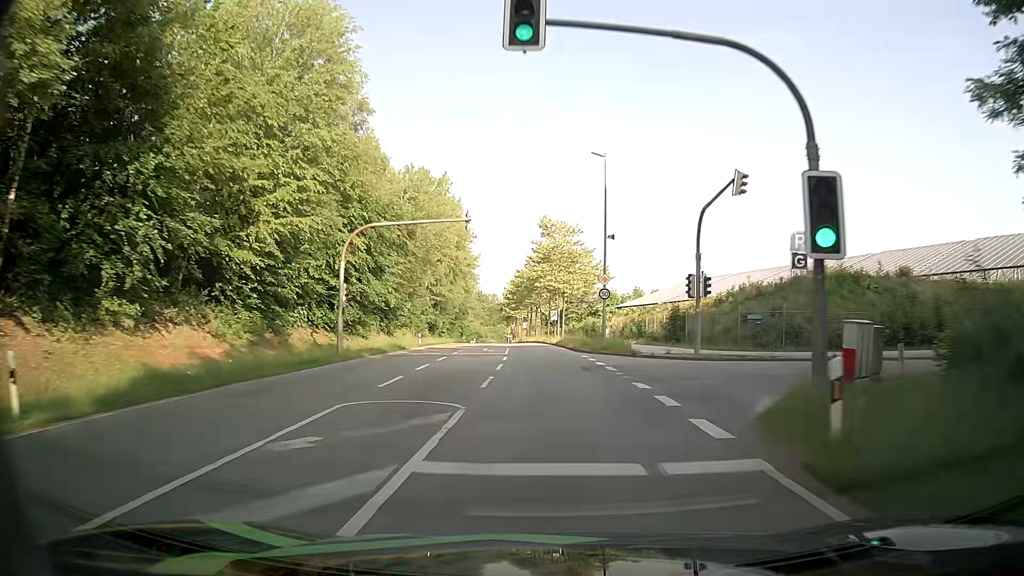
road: secondary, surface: asphalt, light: Day
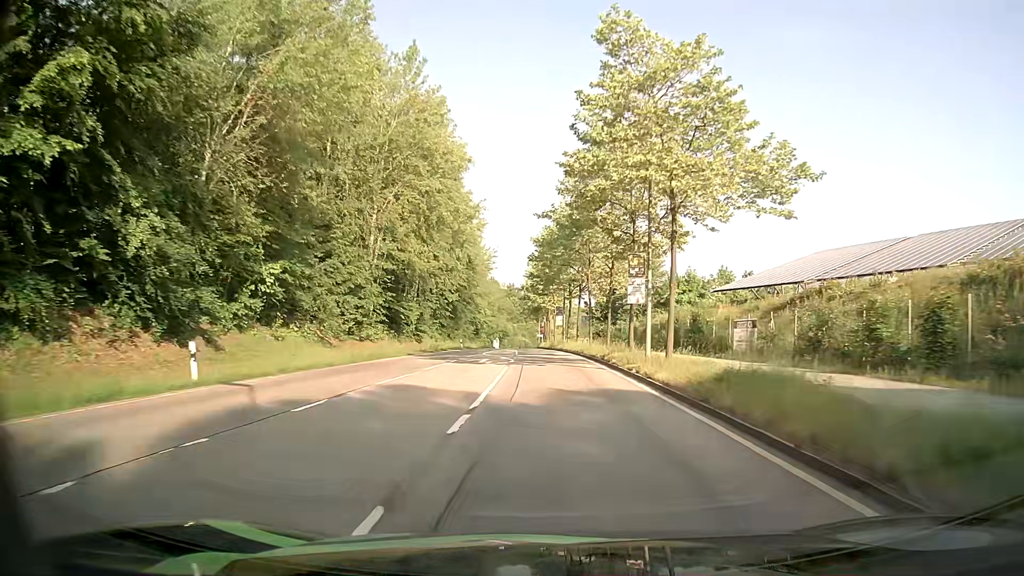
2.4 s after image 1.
(-1.3, +41.1) m; -4°
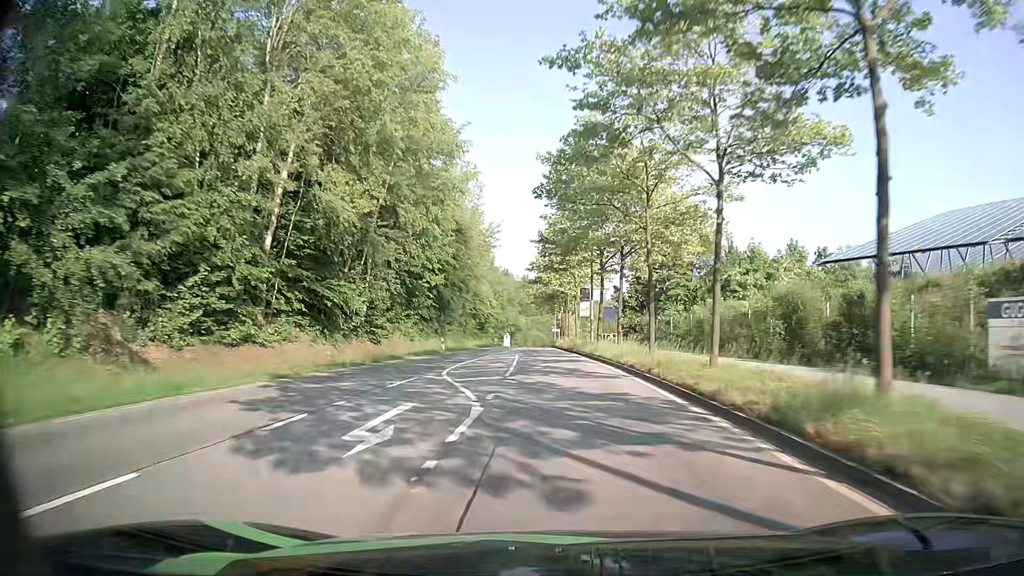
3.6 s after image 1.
(-0.1, +20.8) m; -1°
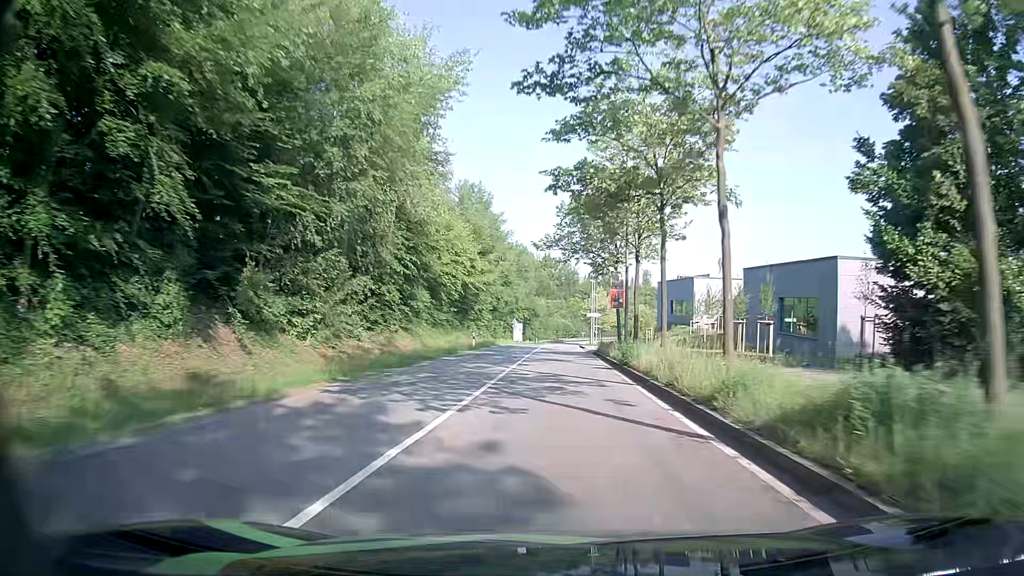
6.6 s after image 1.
(-0.7, +50.6) m; -2°
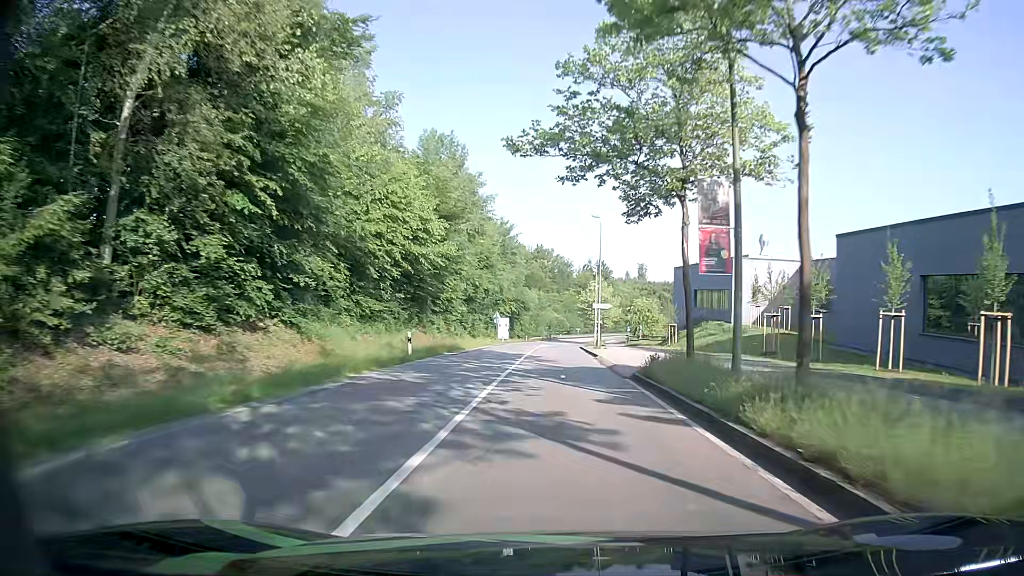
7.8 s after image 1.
(0.0, +19.6) m; +1°
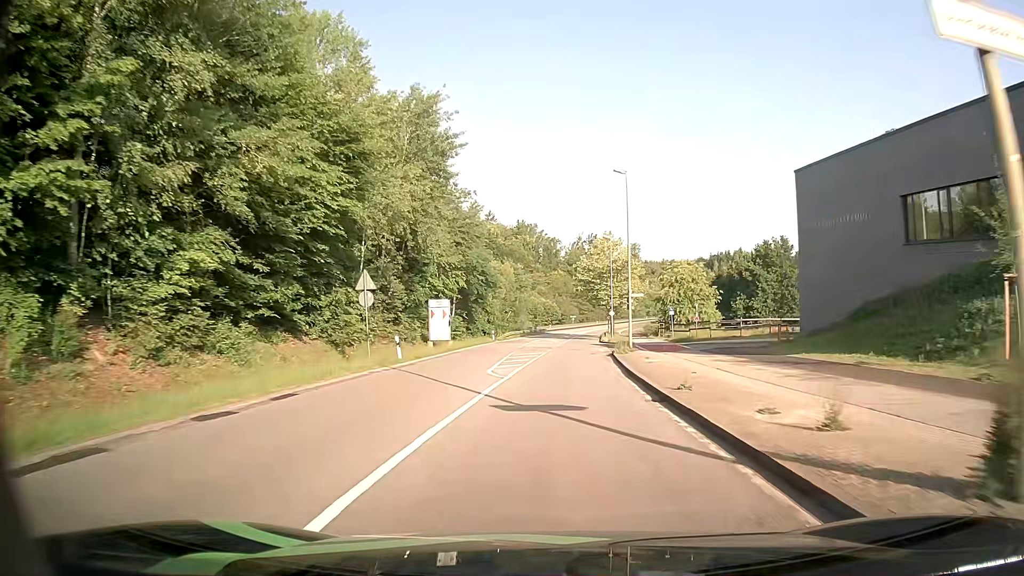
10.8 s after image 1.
(+0.2, +48.5) m; 0°
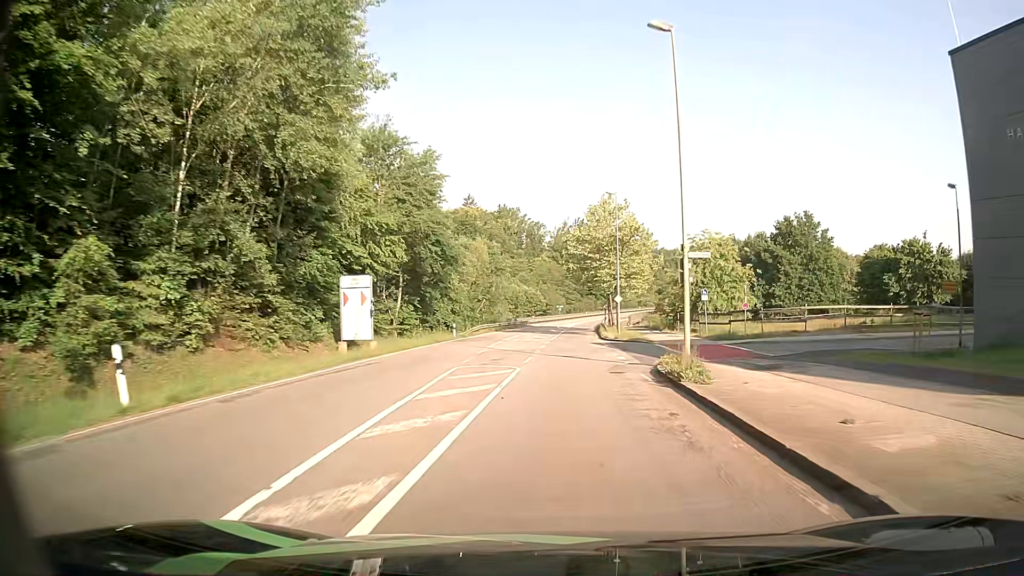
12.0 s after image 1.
(+0.1, +18.9) m; +1°
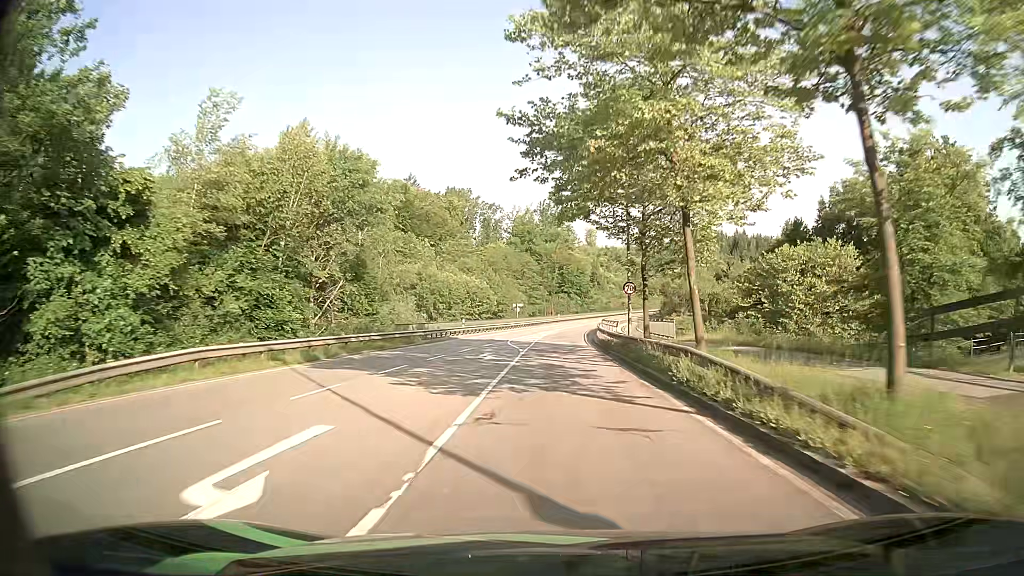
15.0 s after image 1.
(+1.8, +48.5) m; +4°
(0, +10) (0, +20) (0, +30) (+1, +40) (+1, +50) (+2, +60) (+2, +70) (+4, +80) (+5, +90) (+7, +100) m
